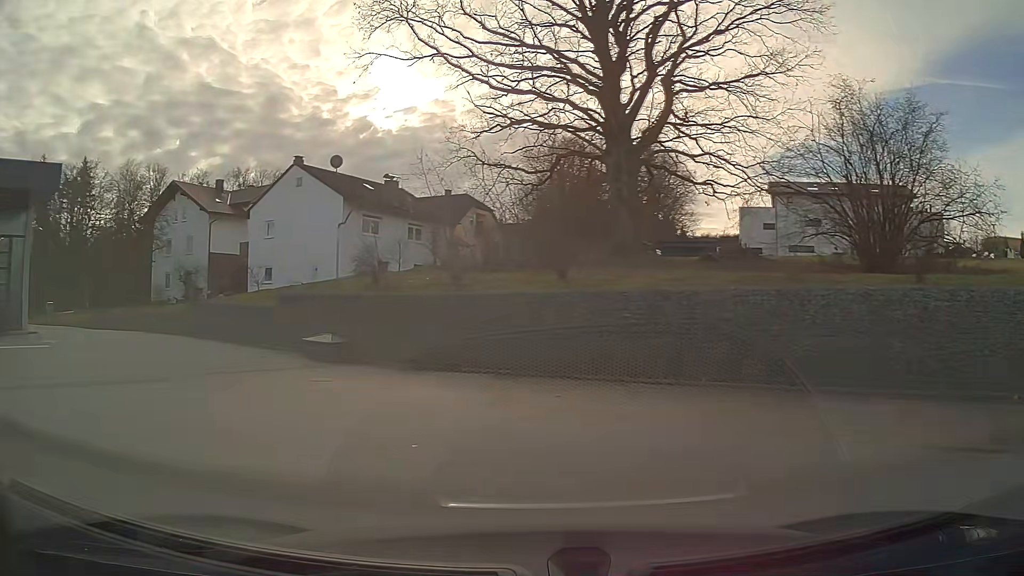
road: secondary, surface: asphalt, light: Day
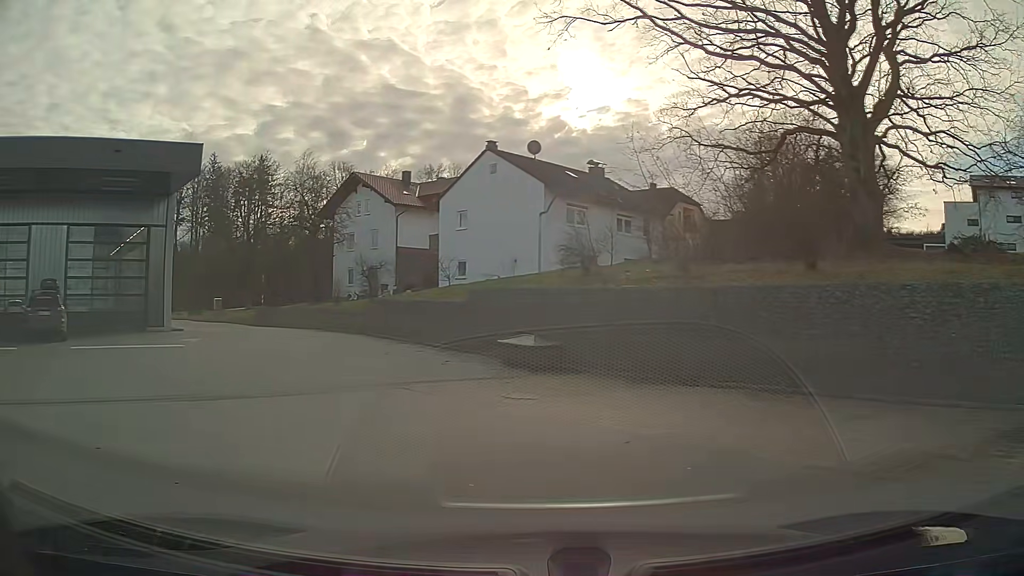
(-0.6, +3.7) m; -16°
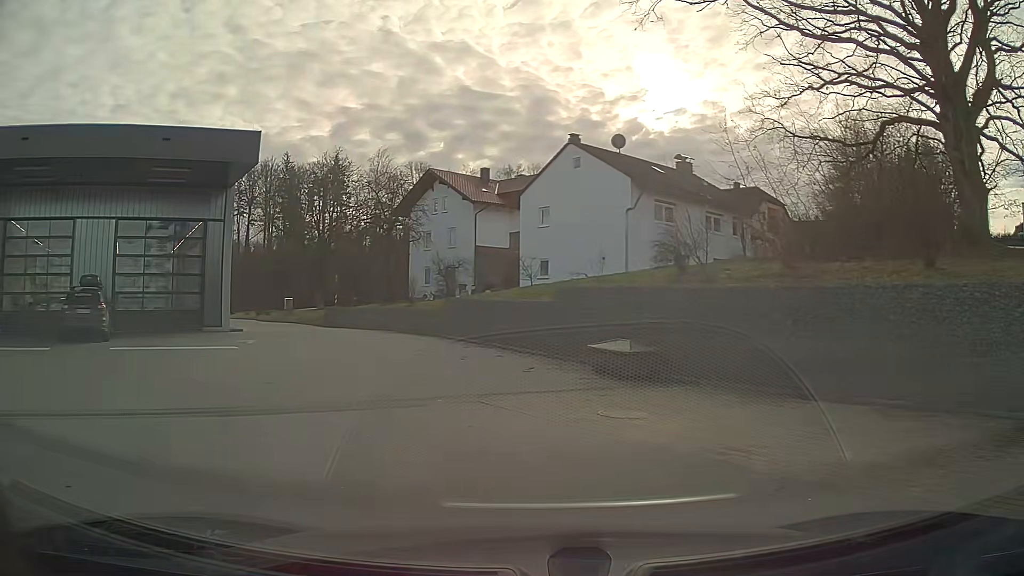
(-0.1, +2.0) m; -6°
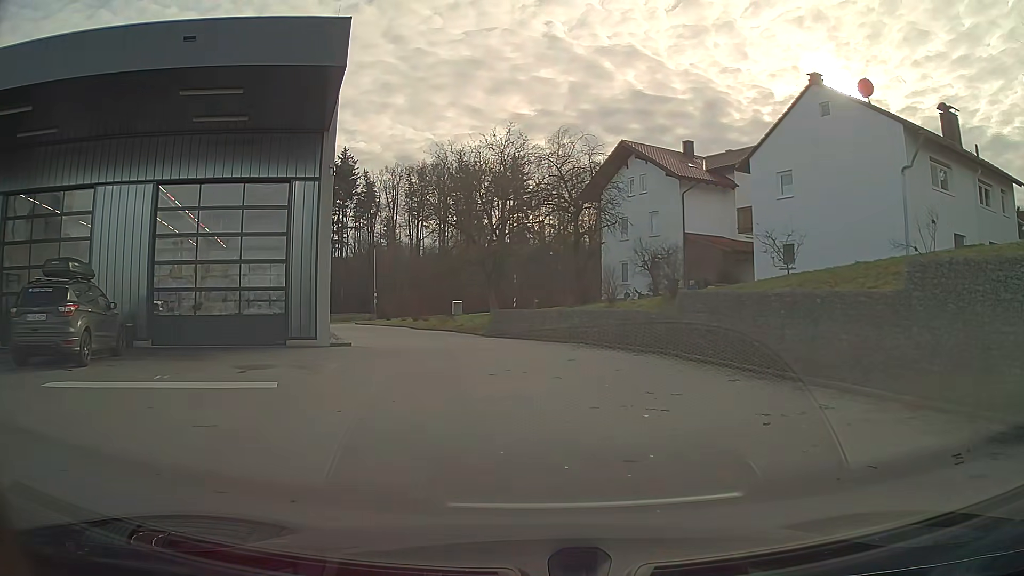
(-1.6, +10.1) m; -13°
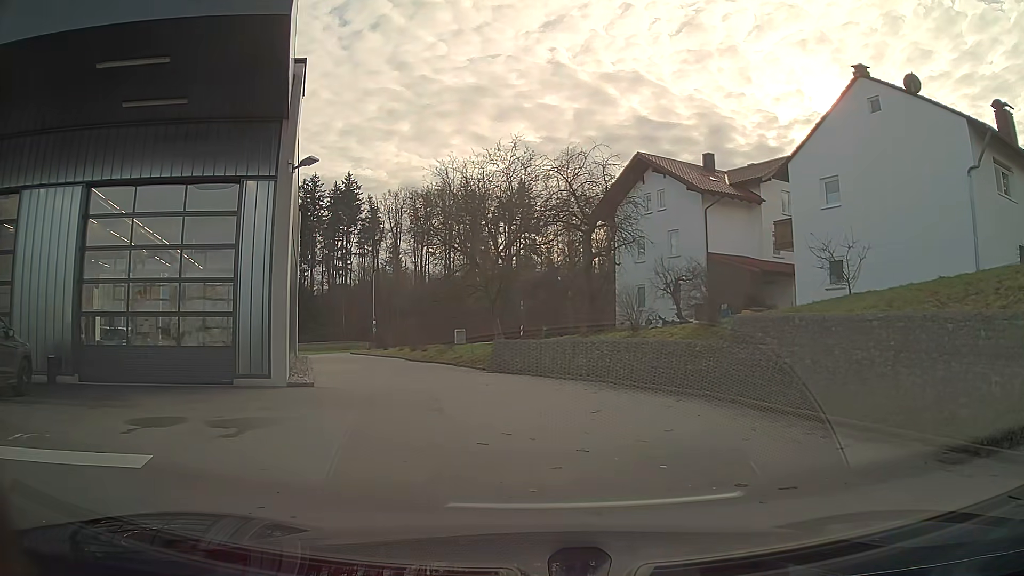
(-0.1, +4.0) m; -2°
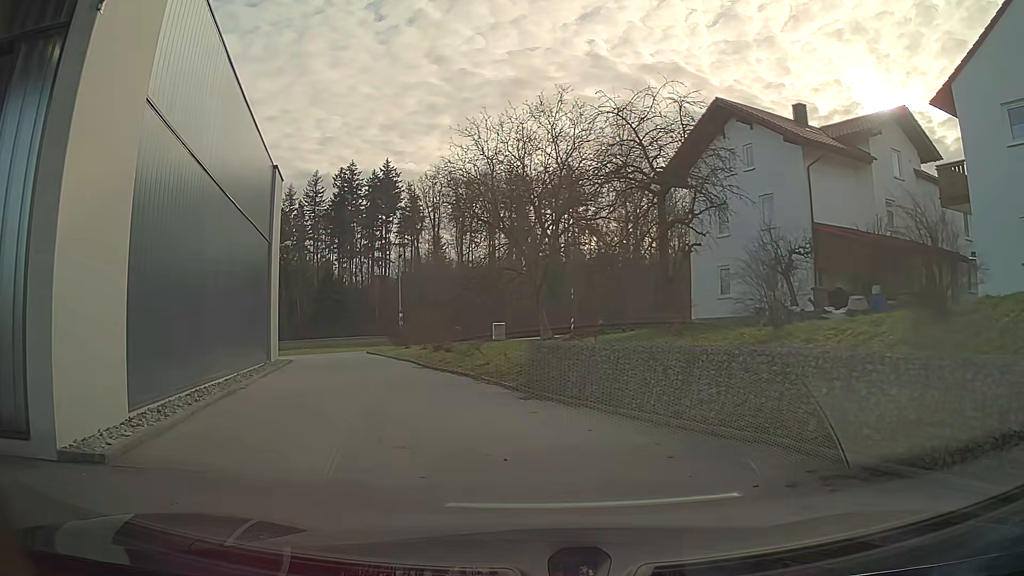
(-0.3, +9.1) m; -6°
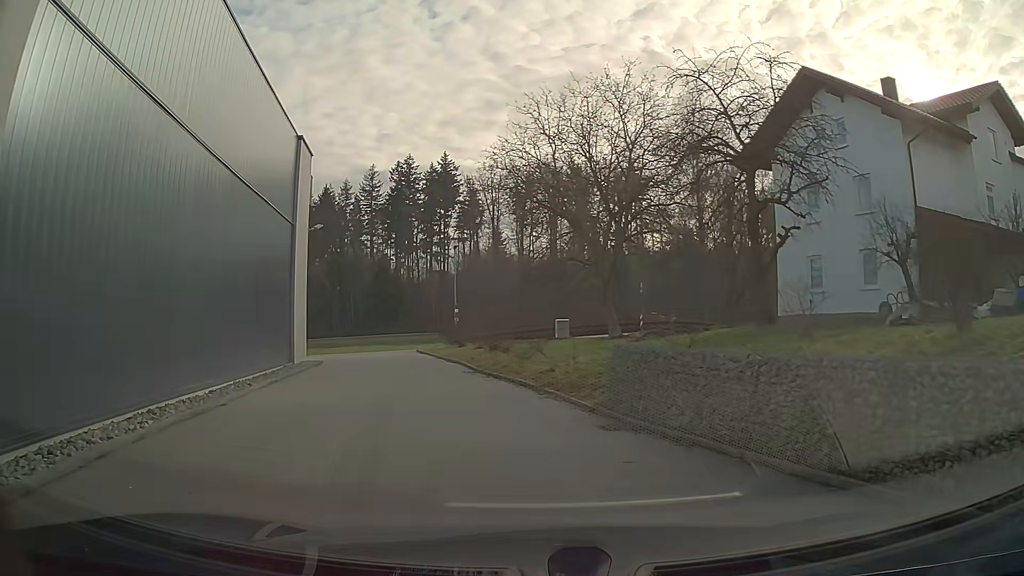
(-0.1, +4.0) m; -5°
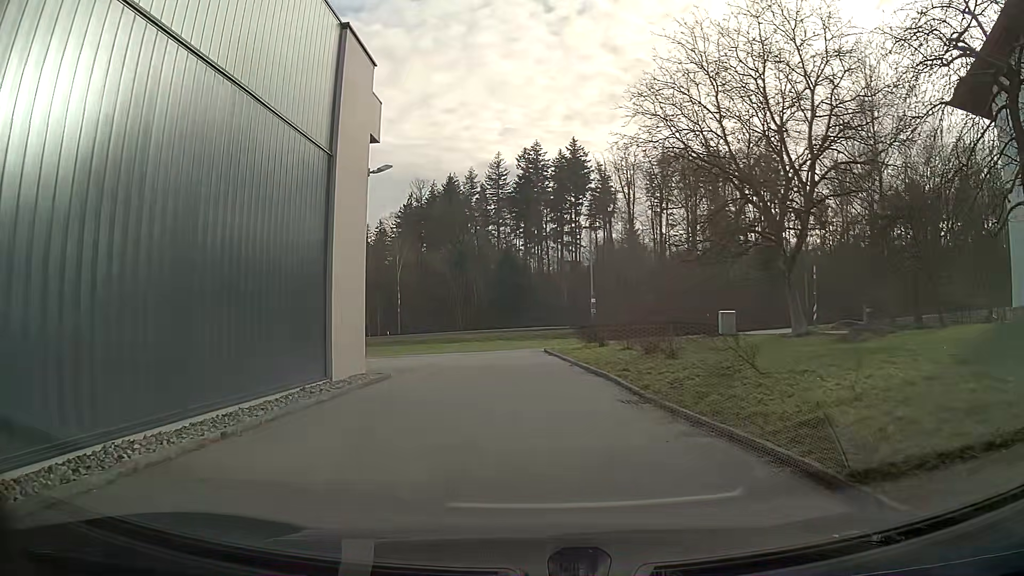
(-0.9, +8.9) m; -9°
